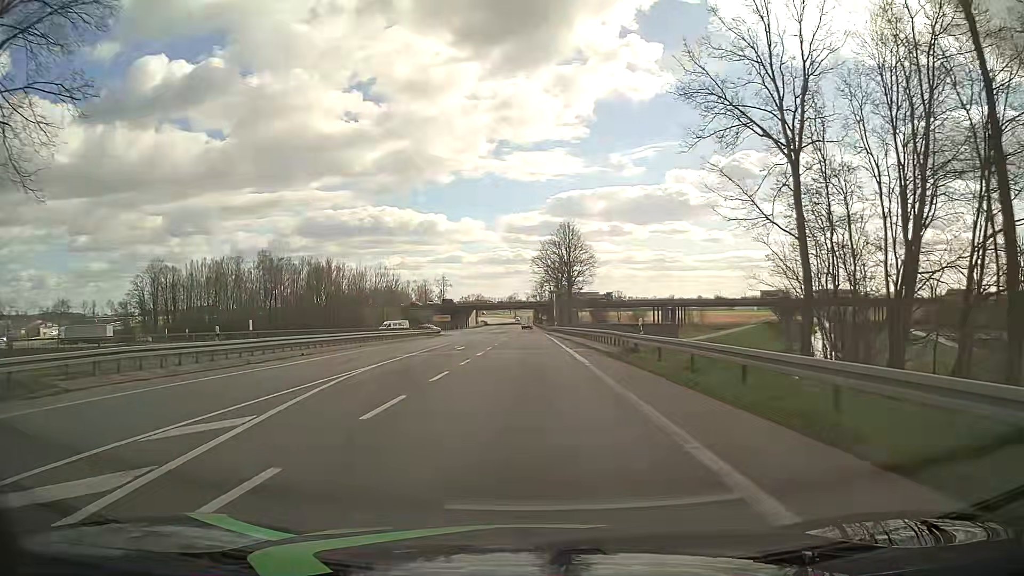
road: primary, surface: asphalt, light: Day
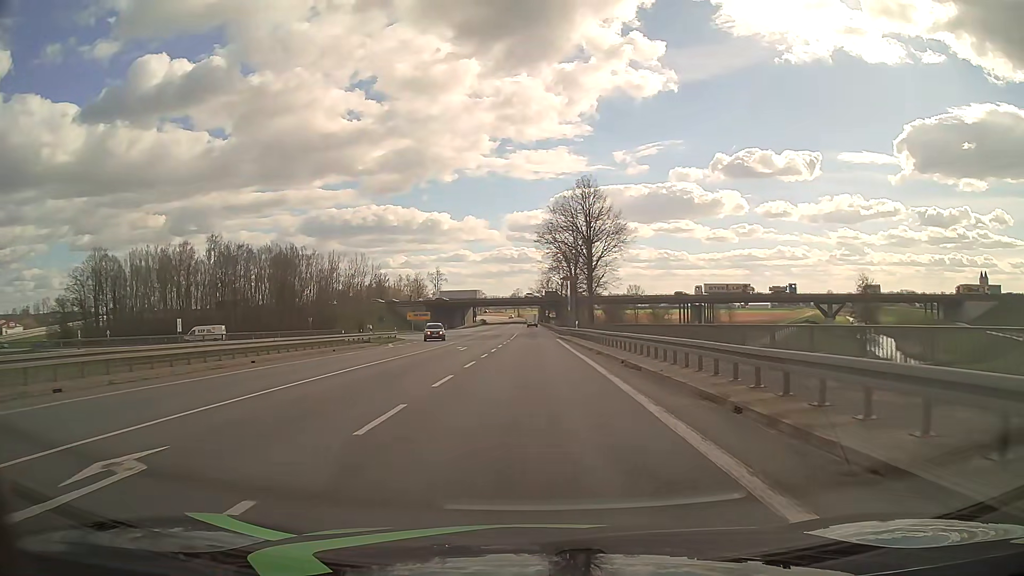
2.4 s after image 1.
(-0.1, +31.1) m; 0°
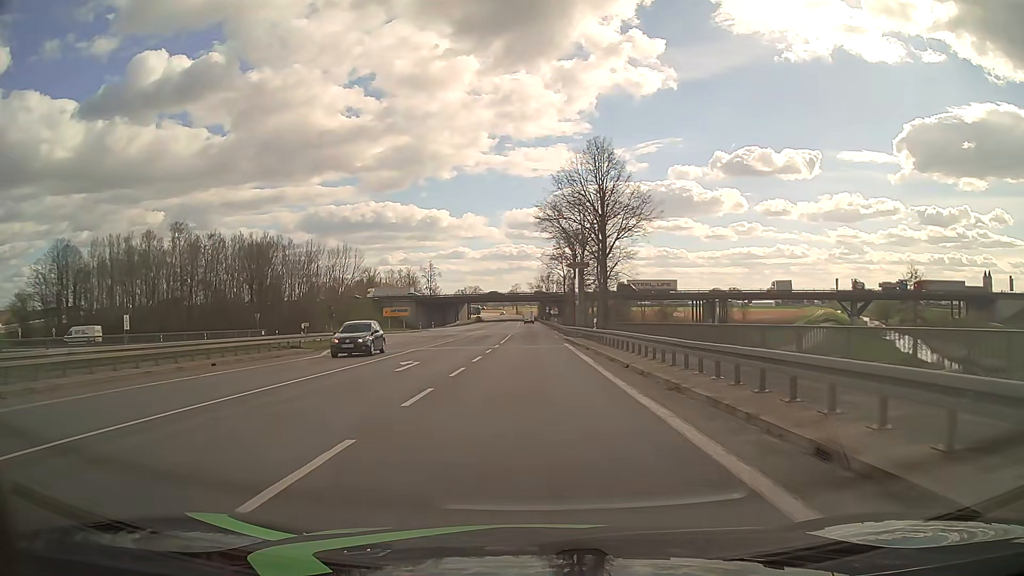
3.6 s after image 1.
(-0.1, +15.4) m; 0°
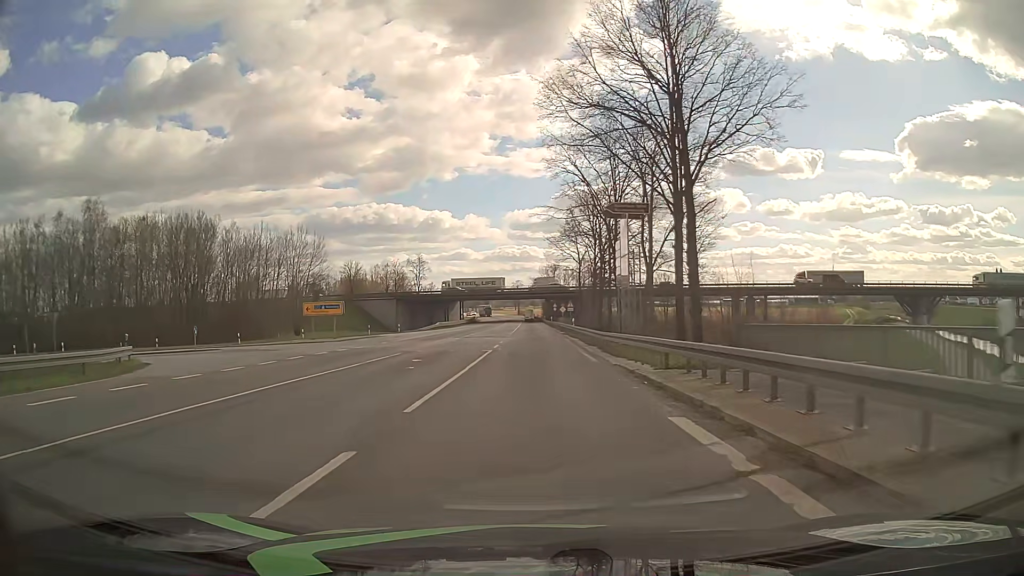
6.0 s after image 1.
(-0.1, +30.7) m; 0°
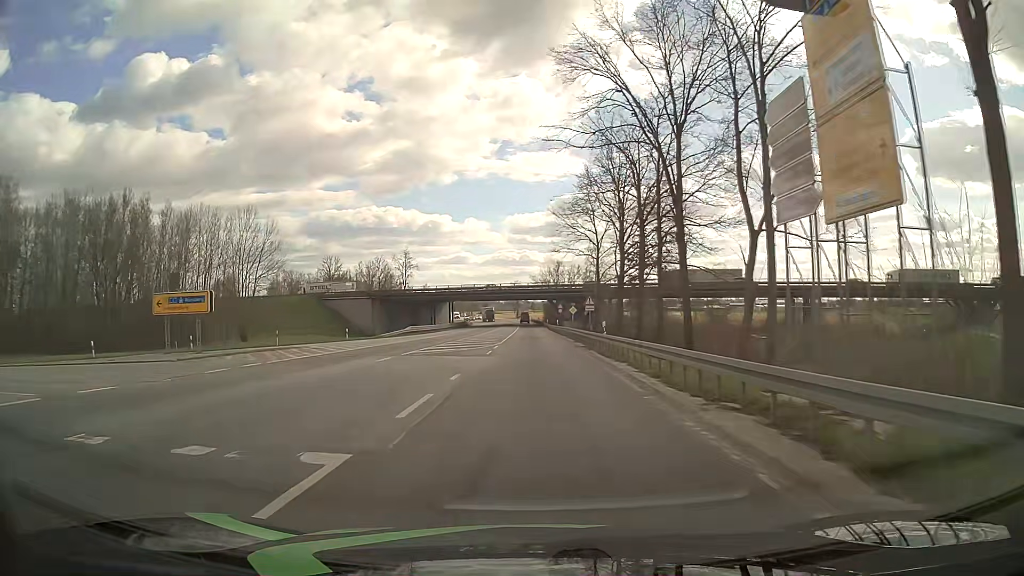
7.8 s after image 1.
(0.0, +22.9) m; 0°
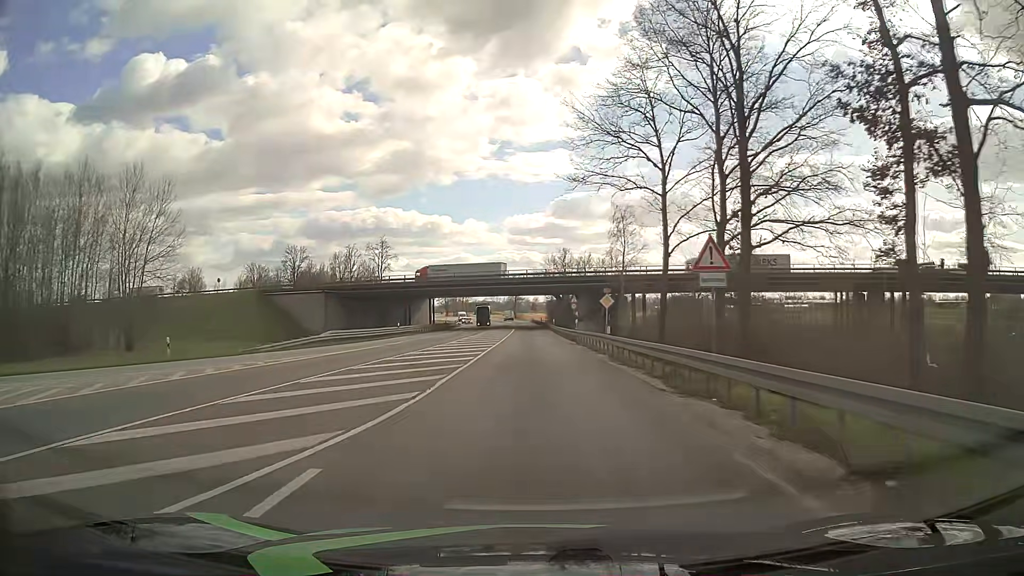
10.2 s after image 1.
(+0.1, +30.4) m; 0°
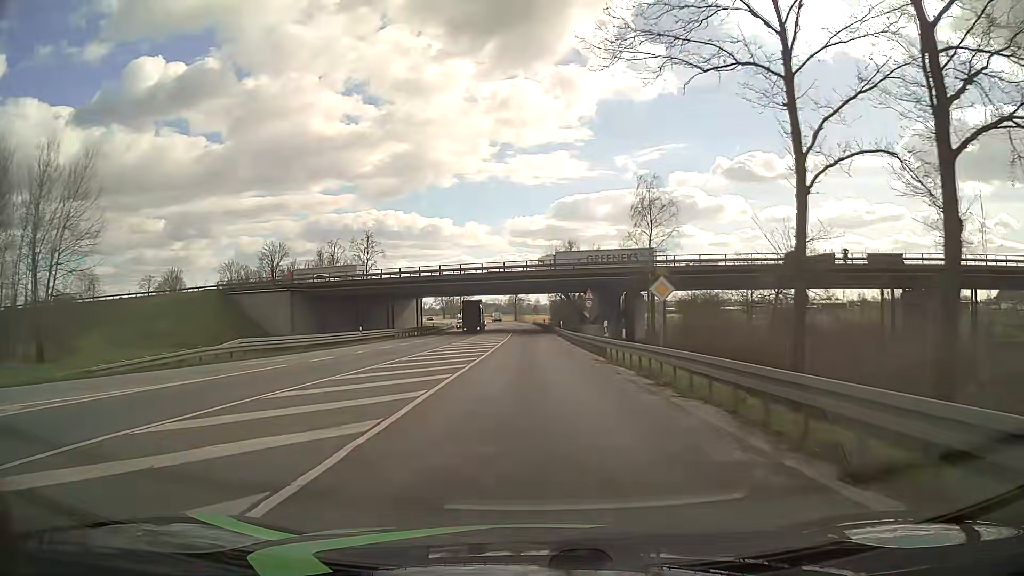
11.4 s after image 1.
(0.0, +15.2) m; 0°
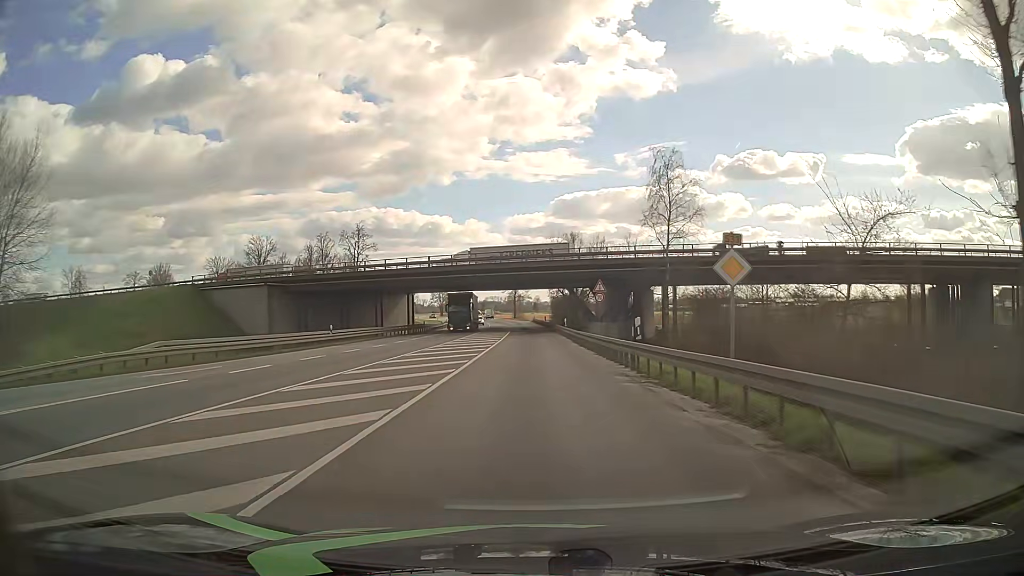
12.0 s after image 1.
(0.0, +7.6) m; 0°
(0, +10) (0, +20) (0, +30) (0, +40) (0, +50) (0, +60) (-1, +70) (-1, +80) (-2, +90) (-2, +100) m
